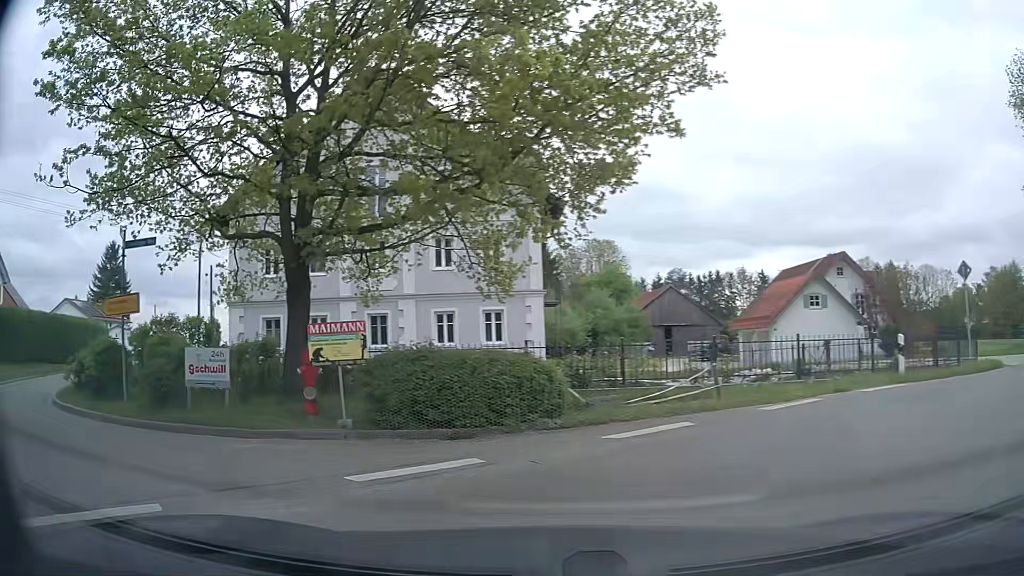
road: tertiary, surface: asphalt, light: Day
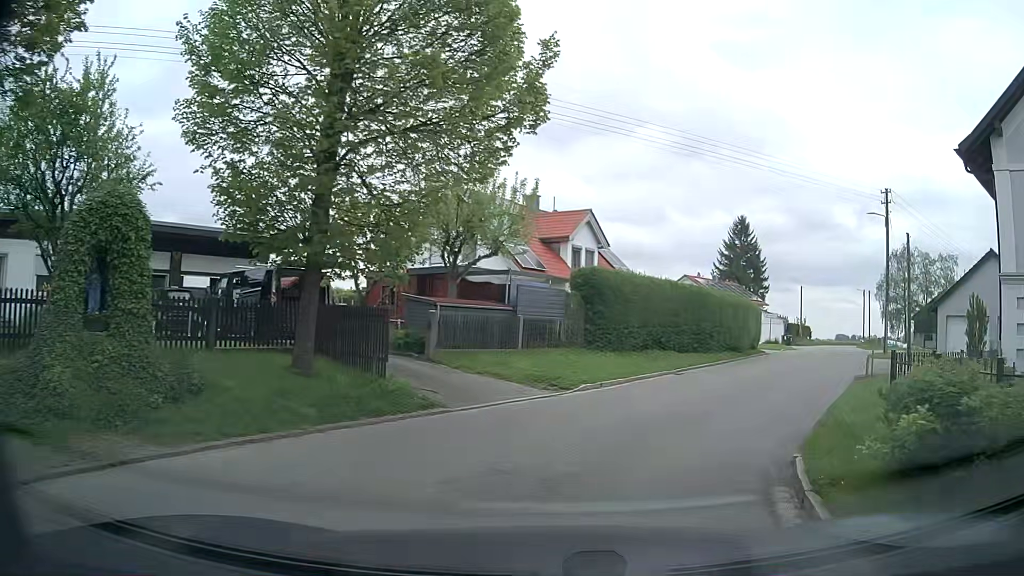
(-7.8, +8.8) m; -53°
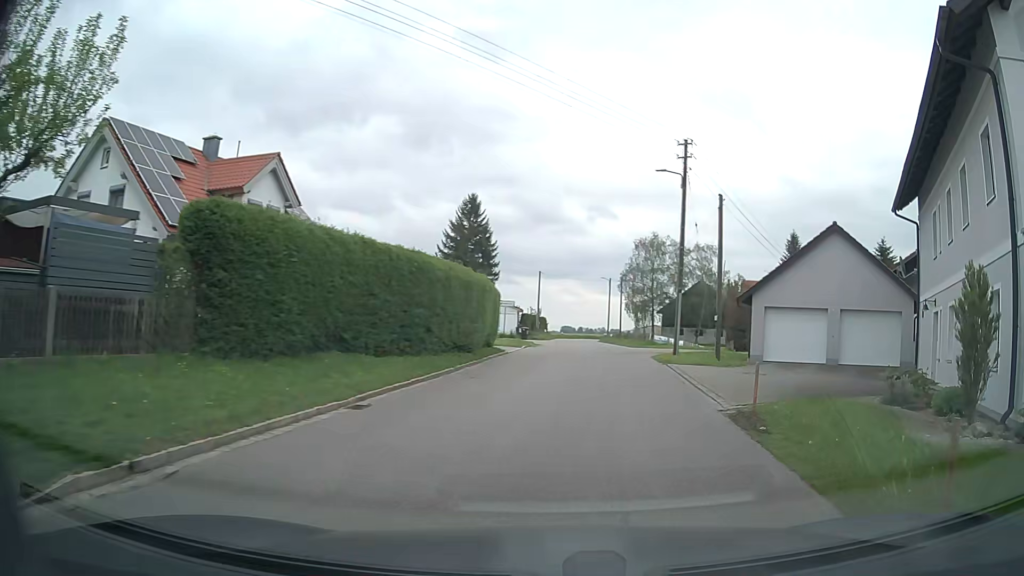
(+1.9, +10.5) m; +23°
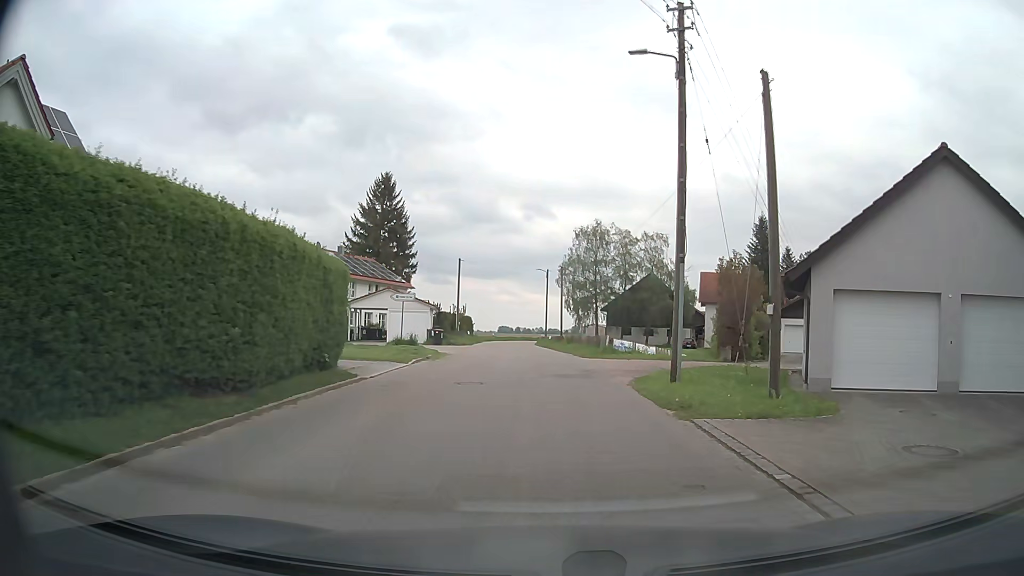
(+1.2, +13.6) m; +6°
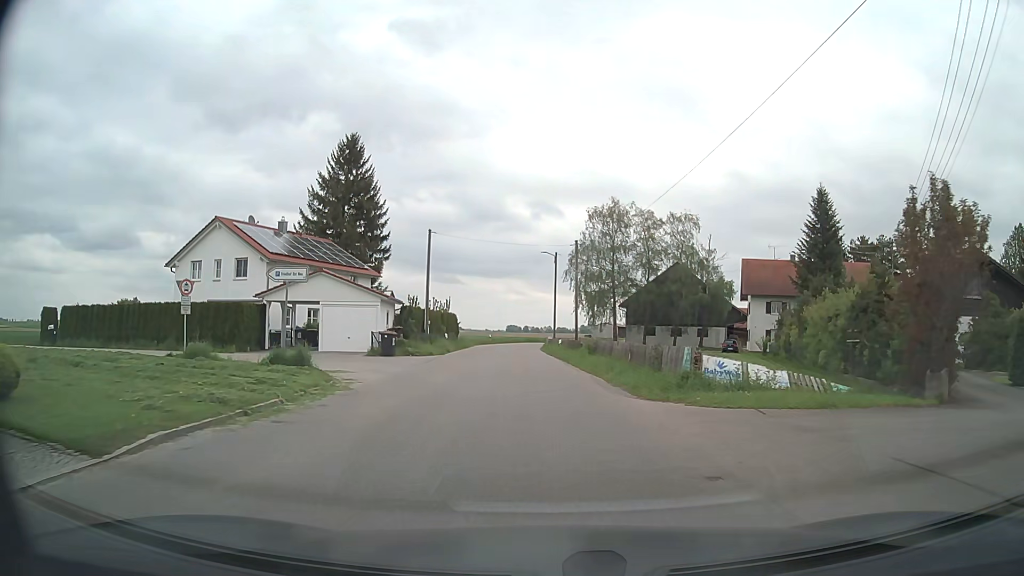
(+0.1, +16.5) m; 0°
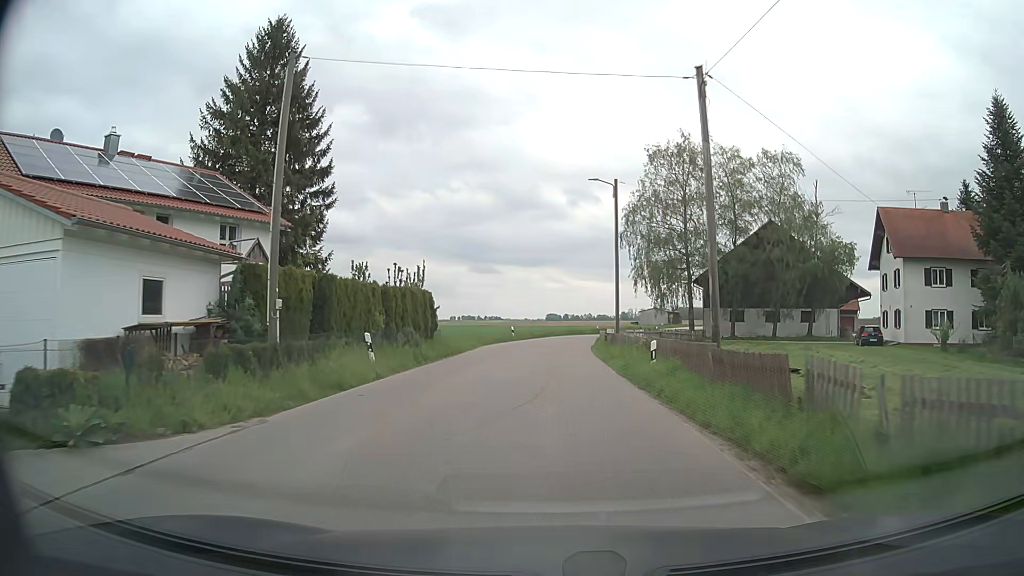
(-0.6, +24.9) m; -3°
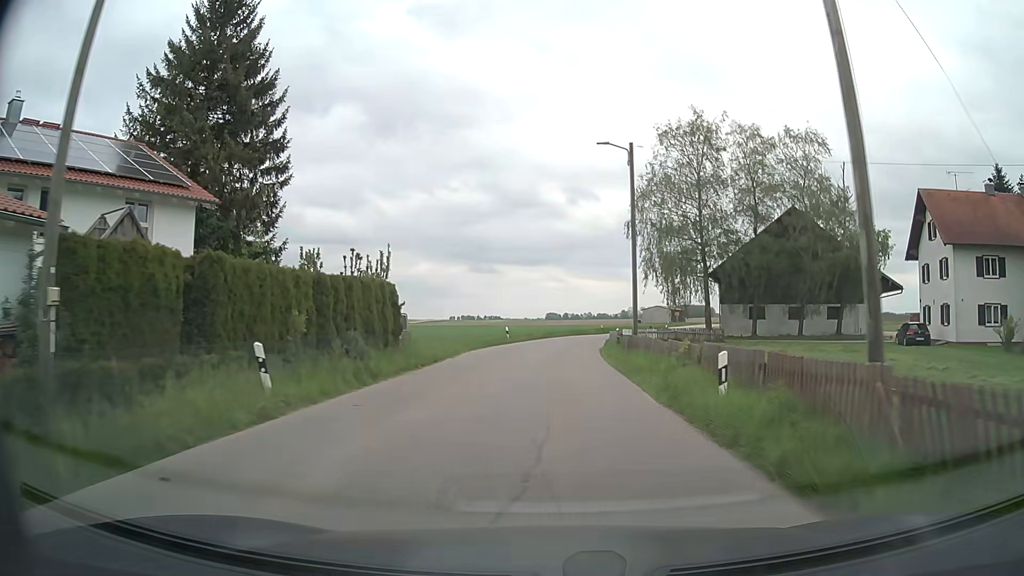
(0.0, +6.5) m; 0°
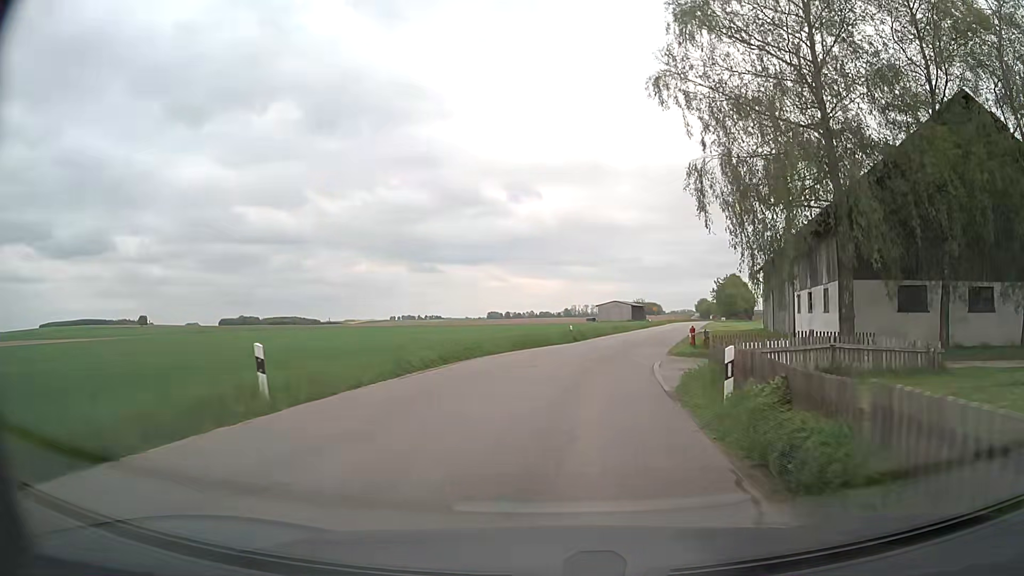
(+0.8, +32.7) m; +4°
(0, +10) (+1, +20) (+3, +30) (+6, +39) (+8, +49) (+11, +59) (+13, +68) (+16, +78) (+19, +88) (+21, +97) m
